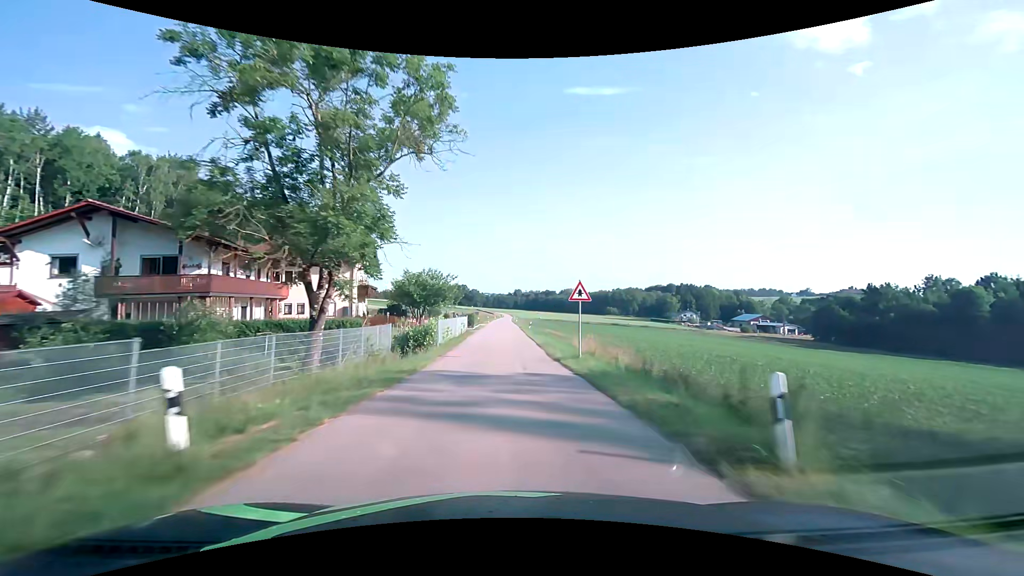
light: Day
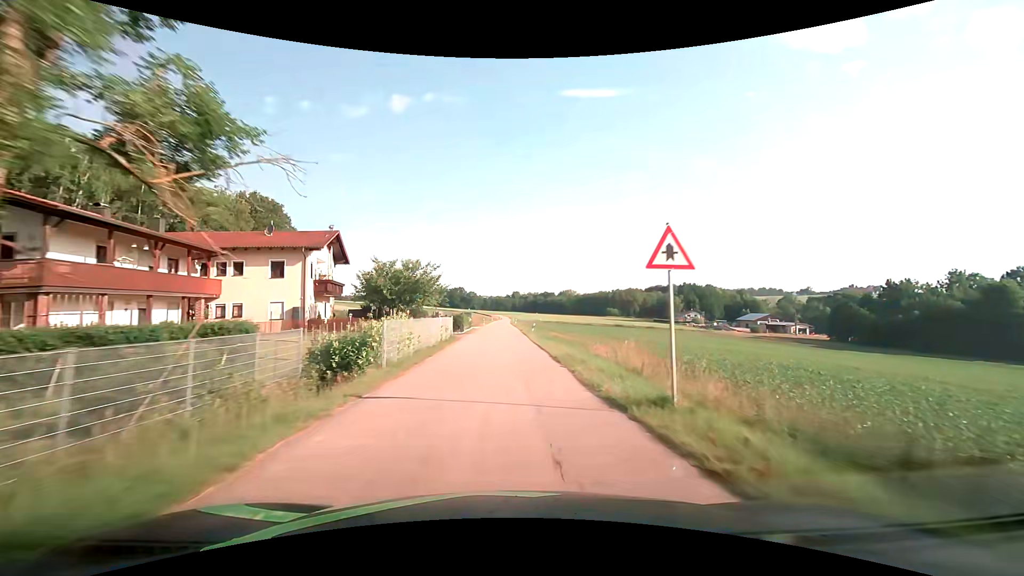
(0.0, +10.4) m; 0°
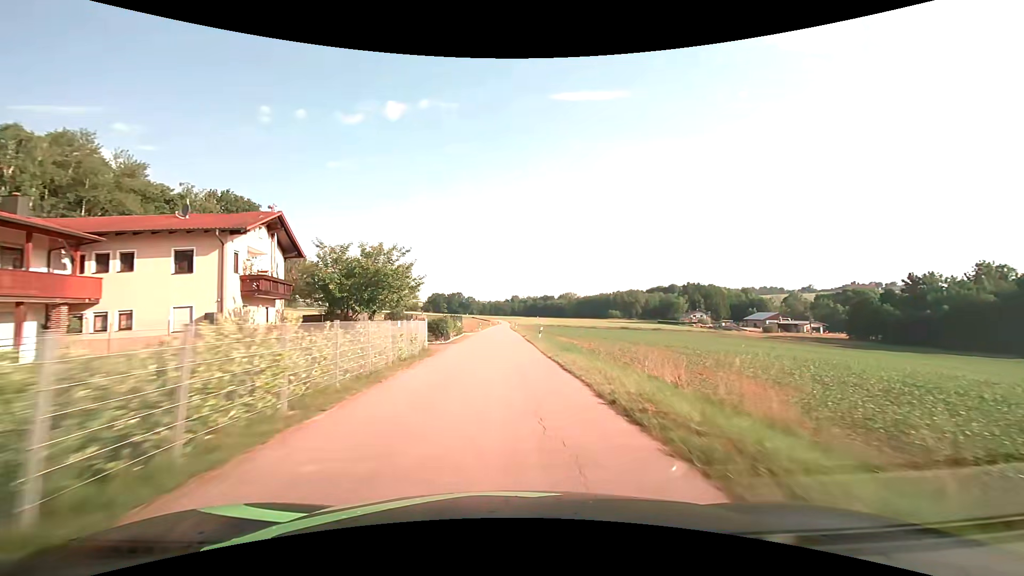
(0.0, +10.3) m; 0°
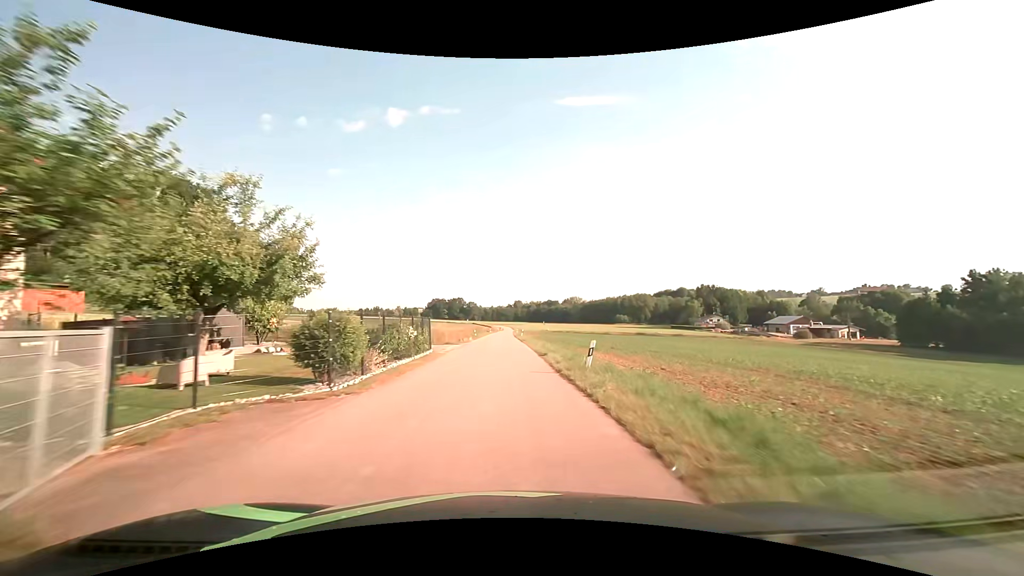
(-0.1, +19.9) m; 0°
